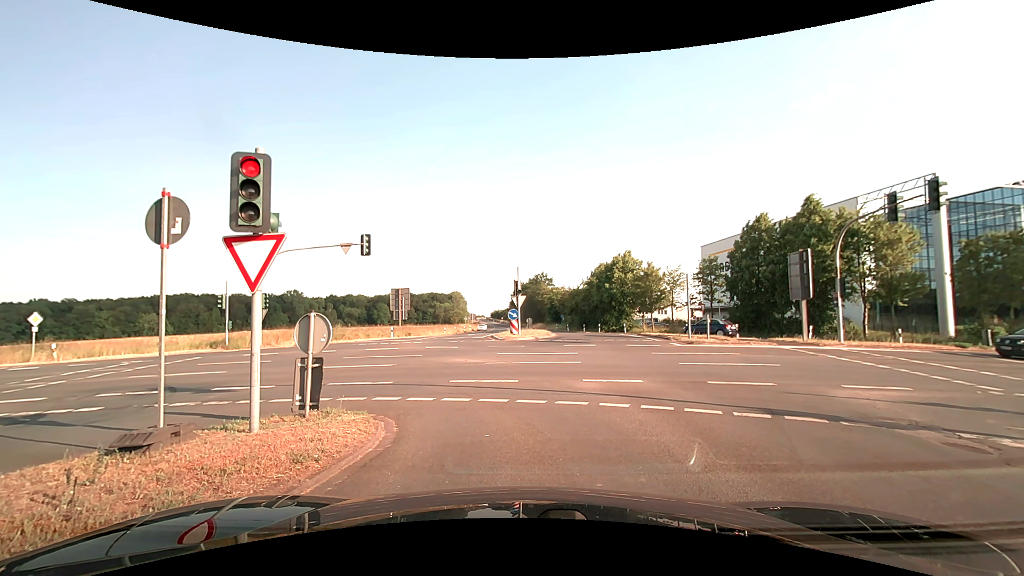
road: secondary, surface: asphalt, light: Day
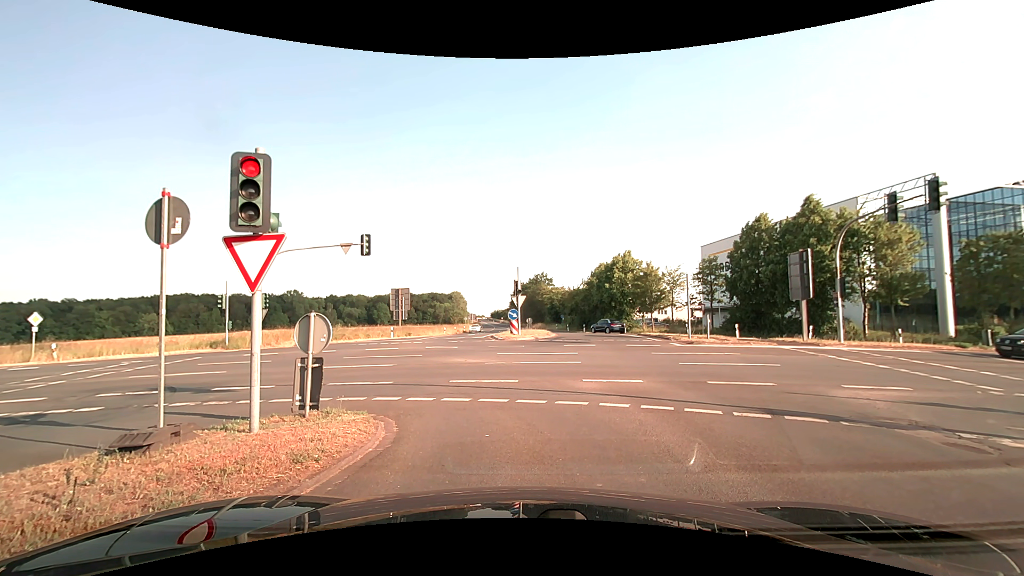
(0.0, 0.0) m; 0°
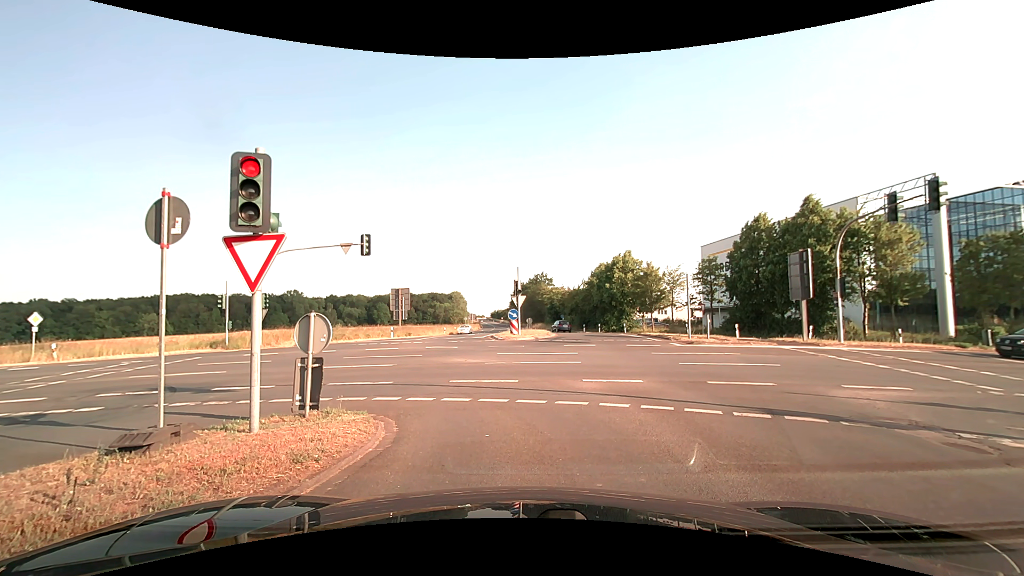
(0.0, 0.0) m; 0°
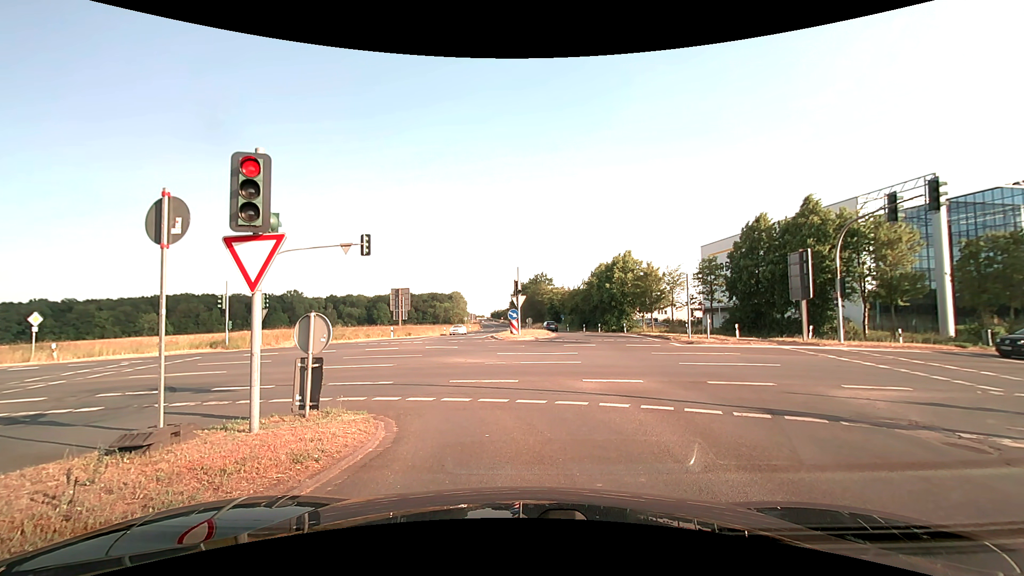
(0.0, 0.0) m; 0°
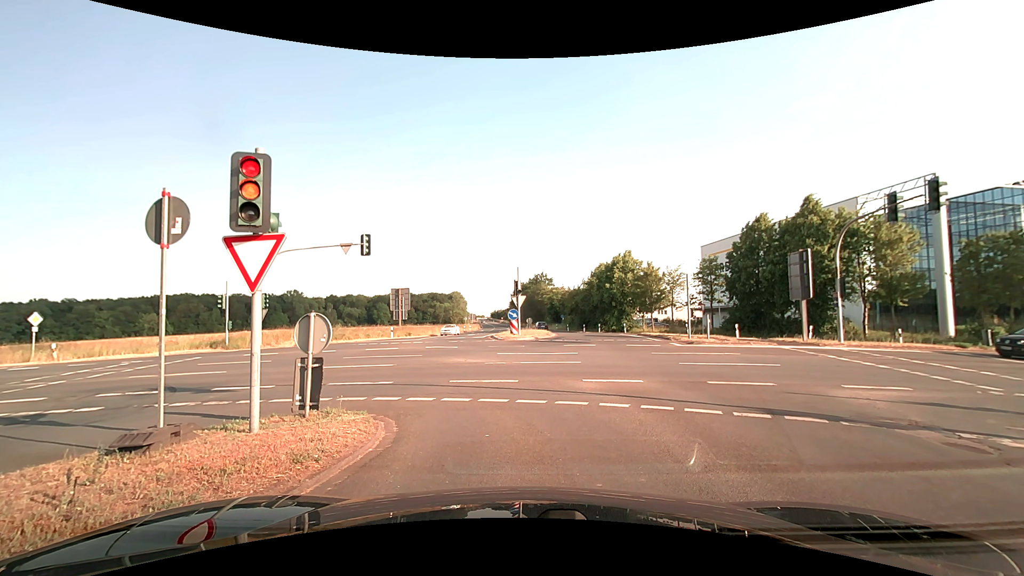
(0.0, 0.0) m; 0°
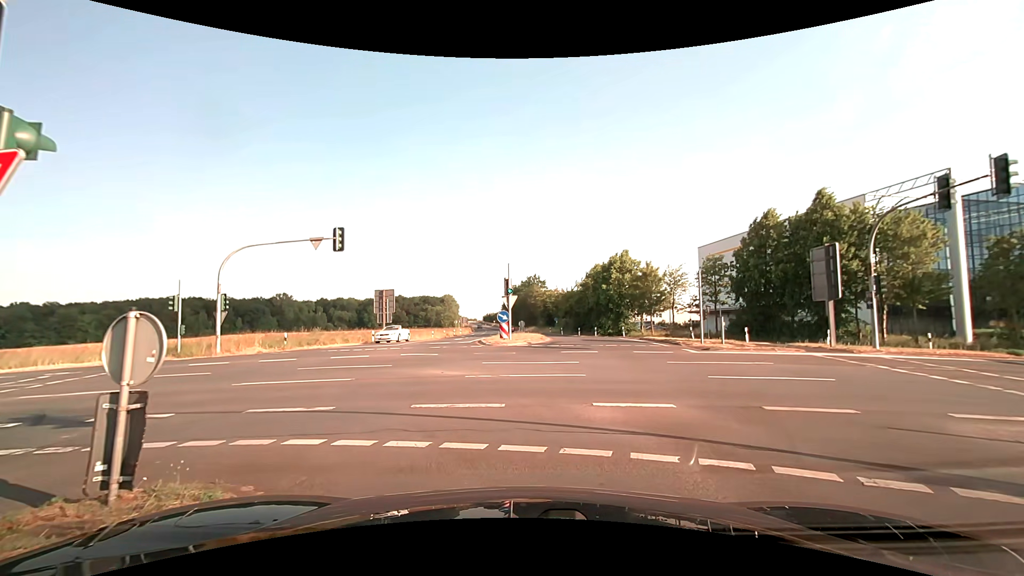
(+0.1, +3.5) m; +2°
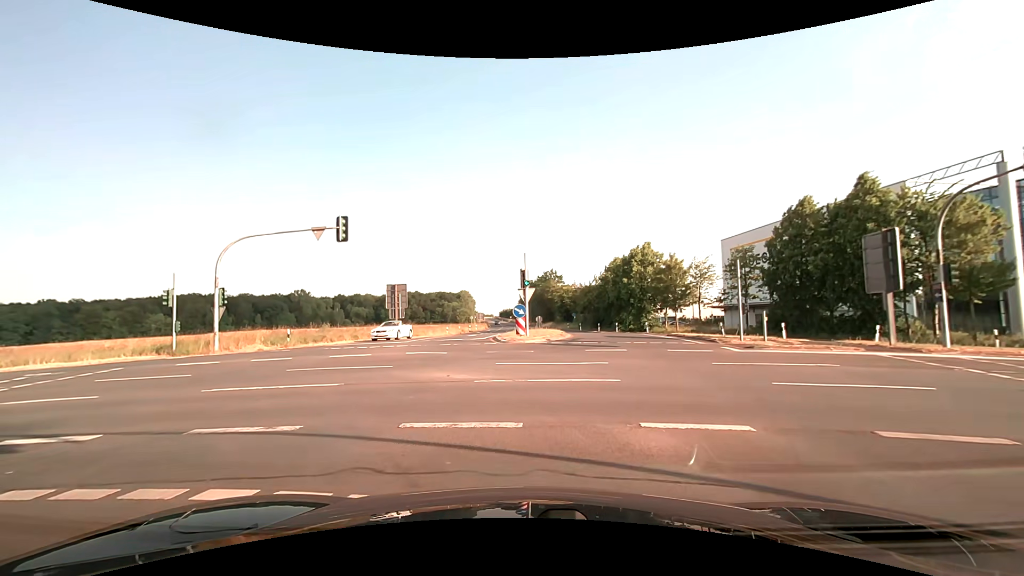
(0.0, +2.3) m; -1°
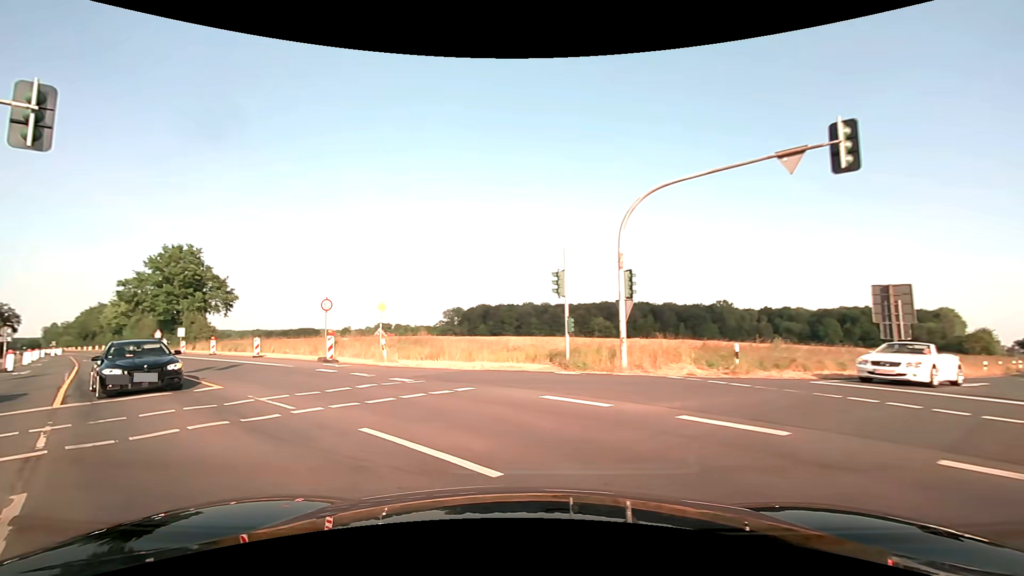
(-4.9, +12.5) m; -44°
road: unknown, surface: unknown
(-2, +10) (-8, +18) (-15, +25) (-22, +32) (-28, +40) (-35, +47) (-42, +54) (-50, +61) (-57, +68) (-64, +75) m
